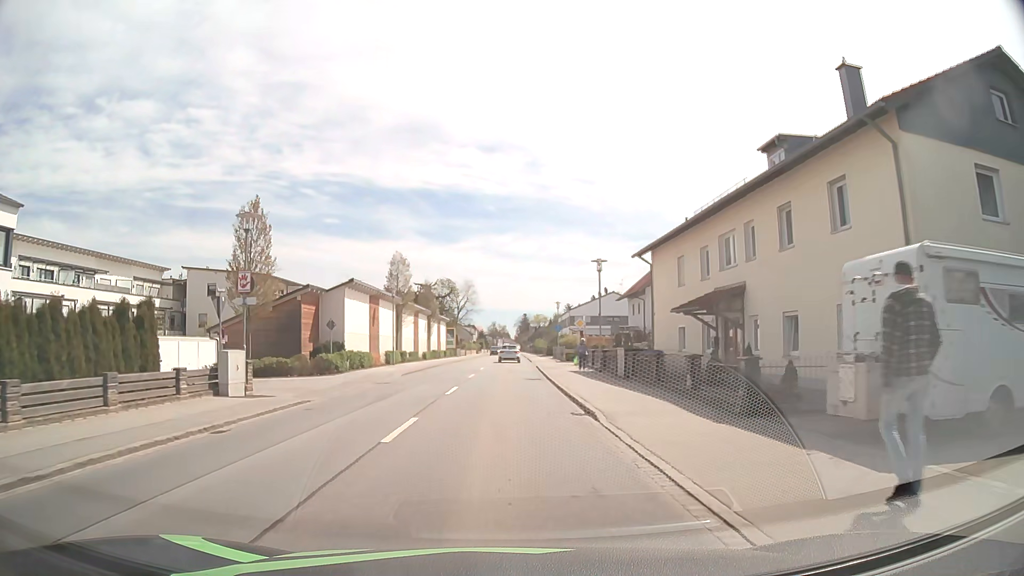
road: primary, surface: asphalt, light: Day
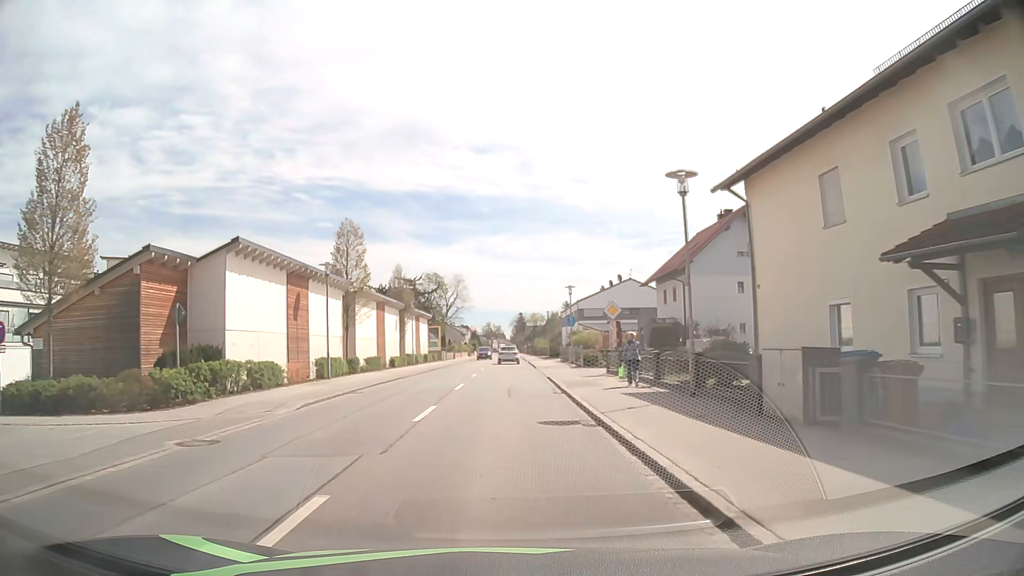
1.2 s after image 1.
(0.0, +15.4) m; 0°
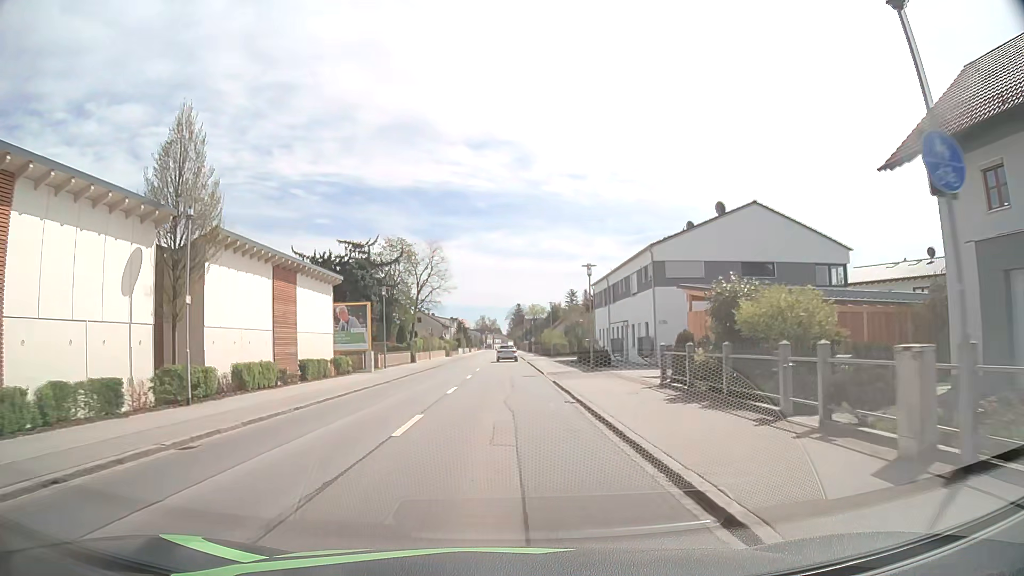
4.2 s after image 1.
(+0.2, +38.0) m; 0°
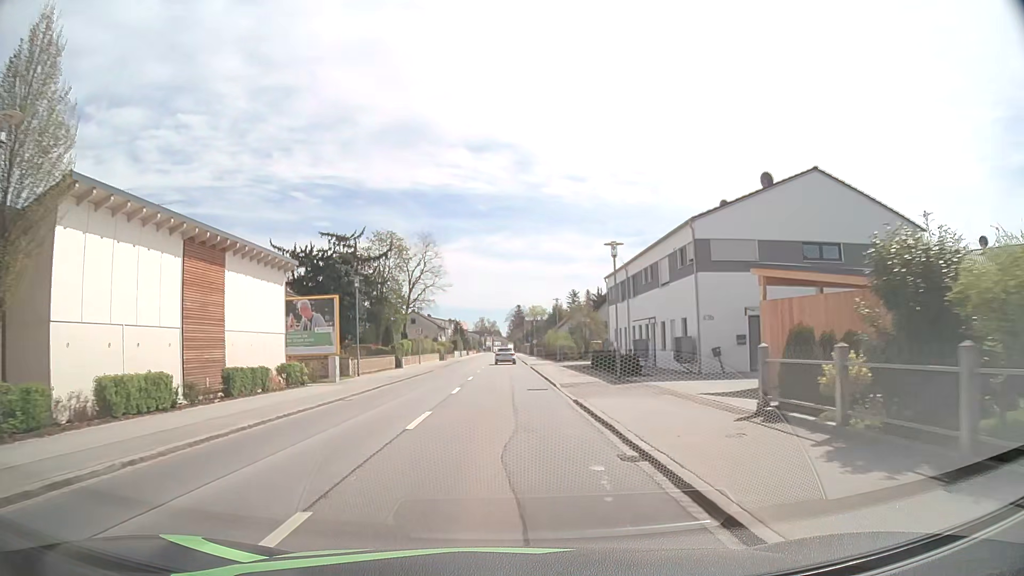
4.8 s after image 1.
(0.0, +7.6) m; 0°
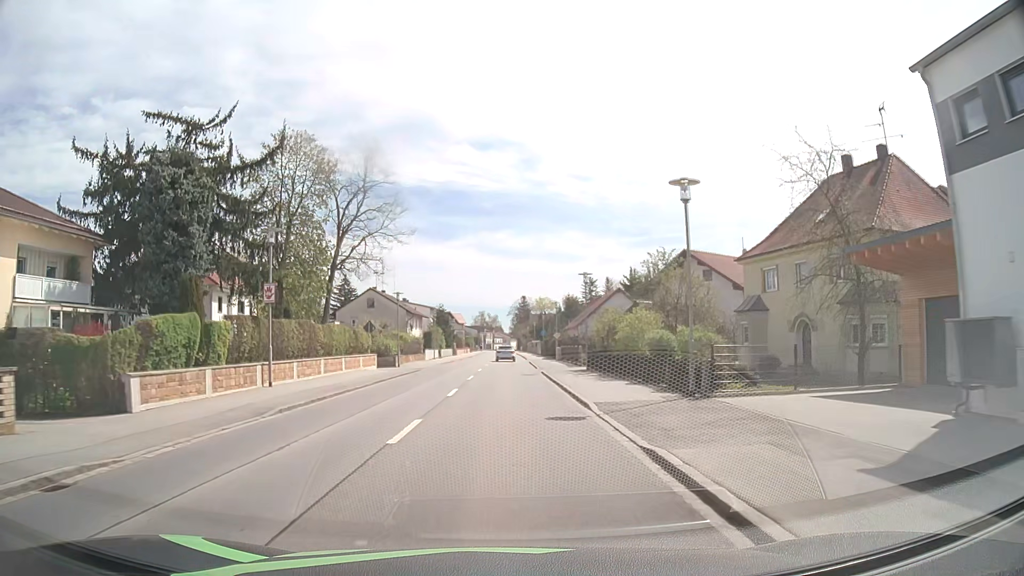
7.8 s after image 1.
(+0.1, +38.2) m; 0°
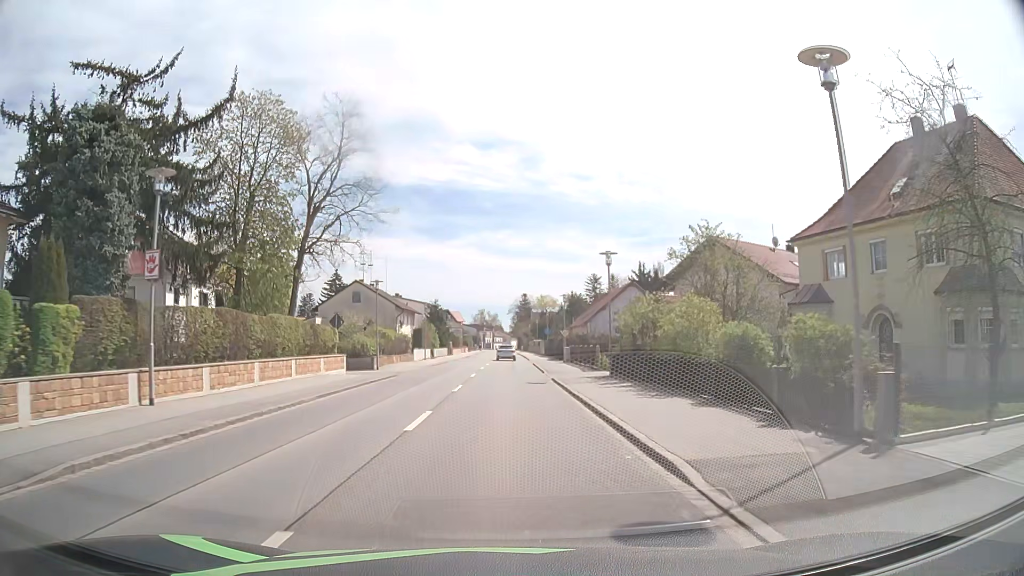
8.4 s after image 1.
(0.0, +7.7) m; 0°
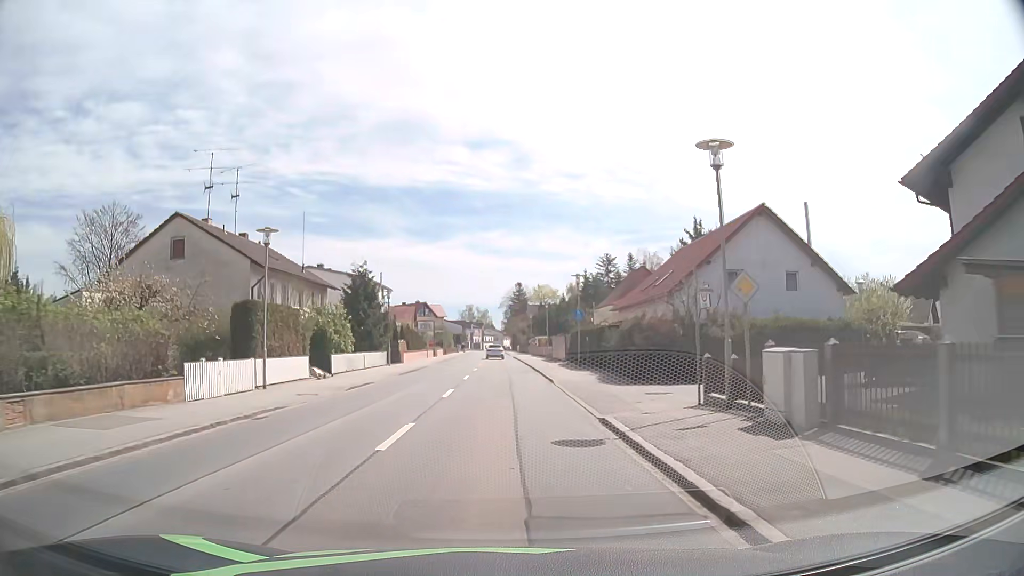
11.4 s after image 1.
(+0.1, +38.2) m; +1°
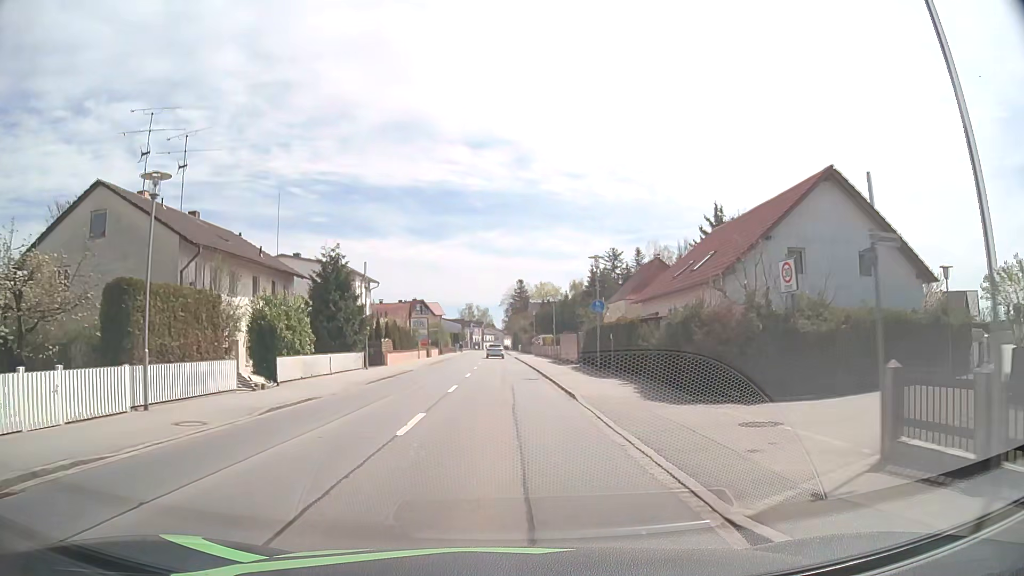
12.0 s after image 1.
(0.0, +7.5) m; 0°
(0, +10) (0, +20) (0, +30) (0, +40) (0, +50) (0, +60) (0, +70) (-1, +80) (-1, +90) (-1, +100) m
